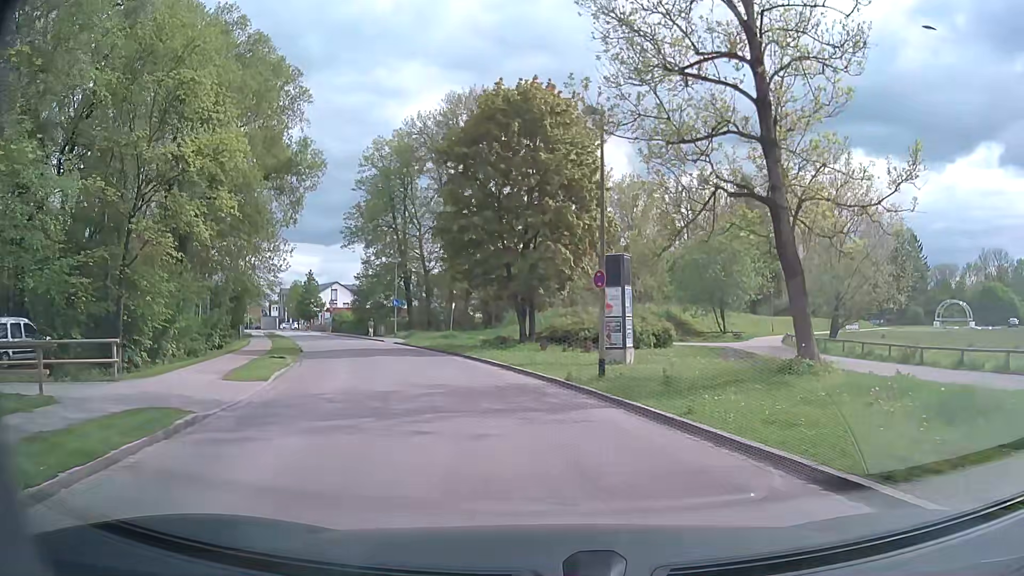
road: residential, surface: asphalt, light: Day
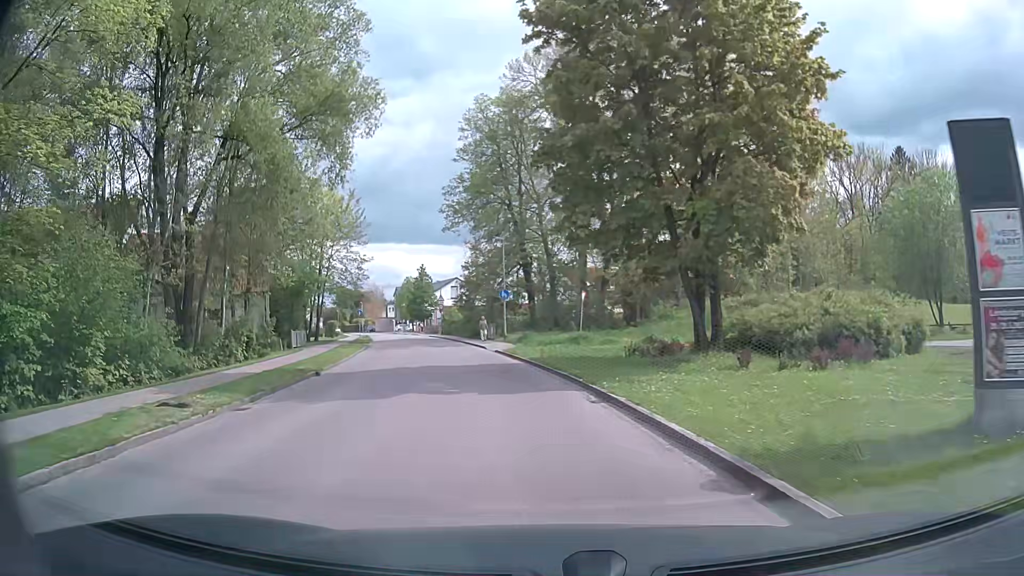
(-1.3, +14.5) m; -12°
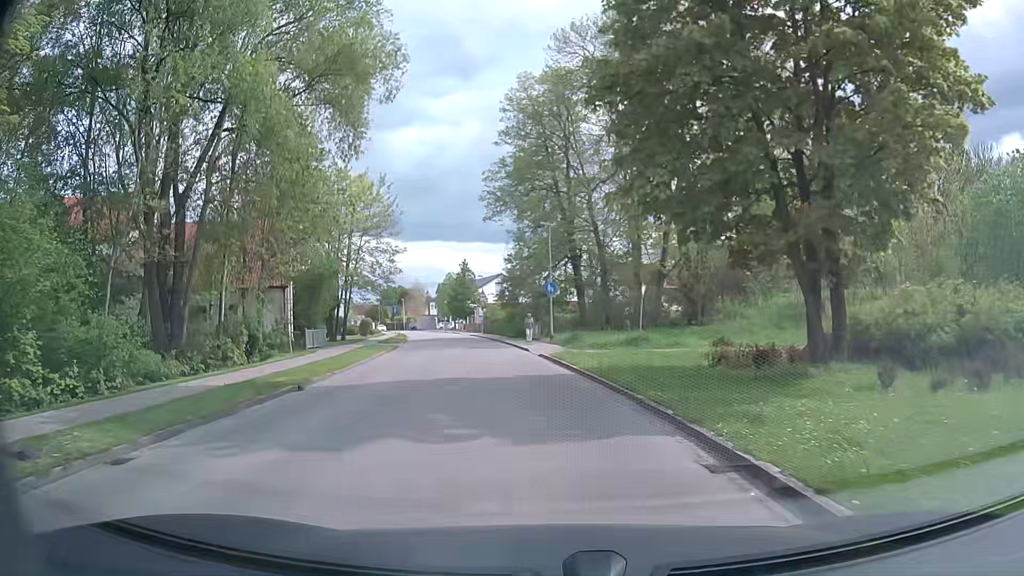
(-0.2, +5.3) m; -4°
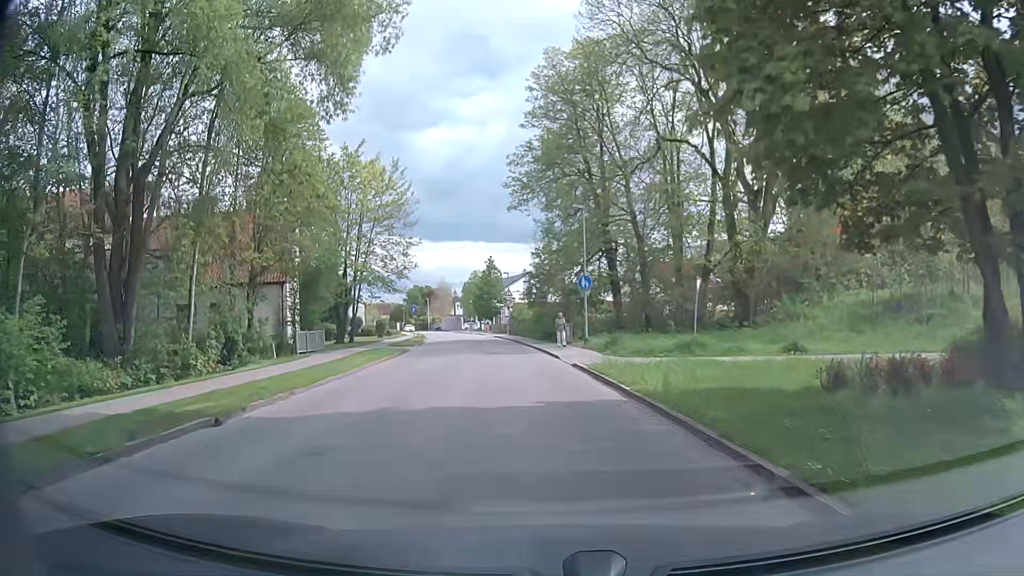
(-0.1, +5.4) m; -3°
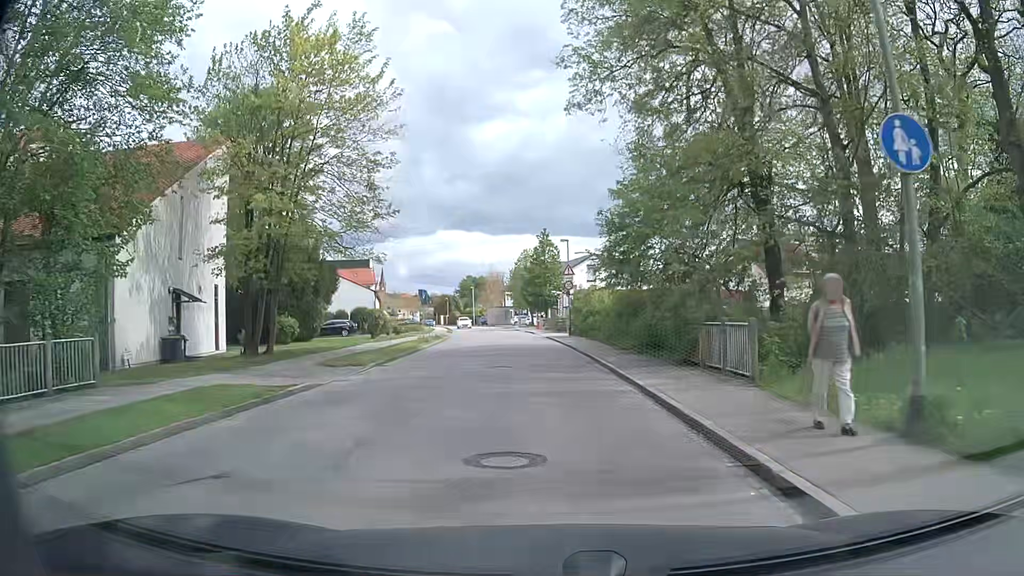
(-1.2, +22.9) m; -5°
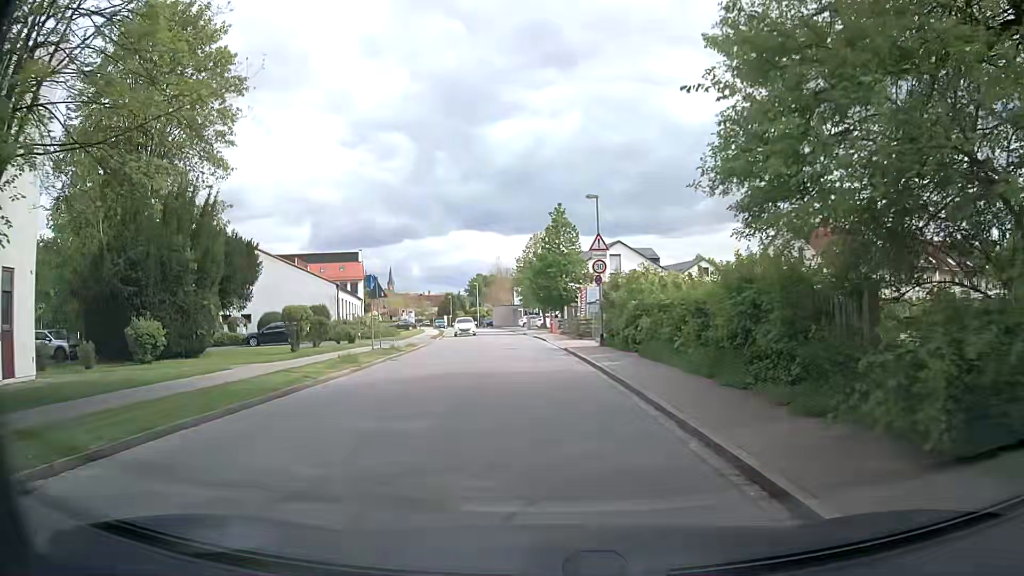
(-0.1, +15.8) m; -1°
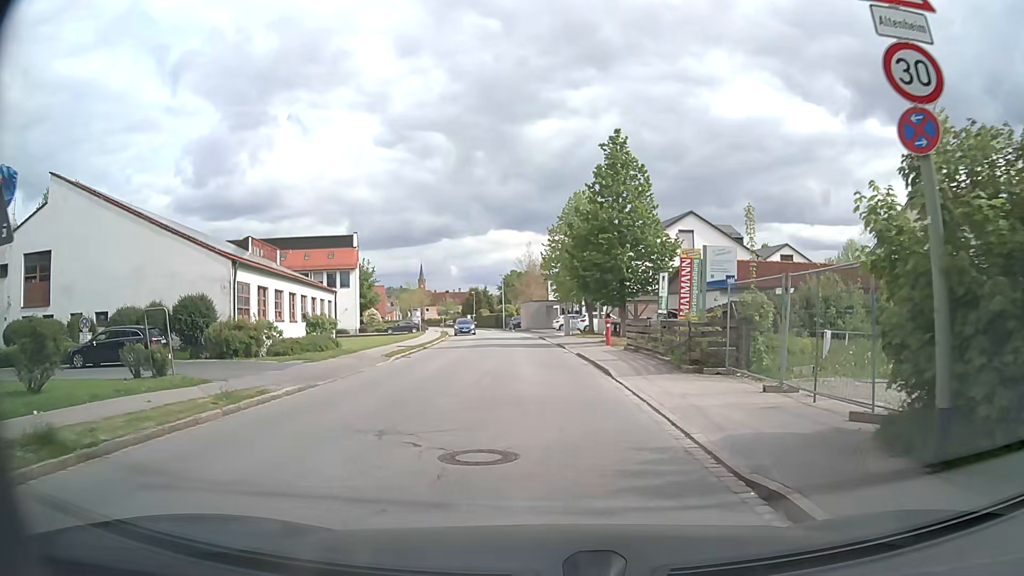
(-0.5, +22.2) m; -3°
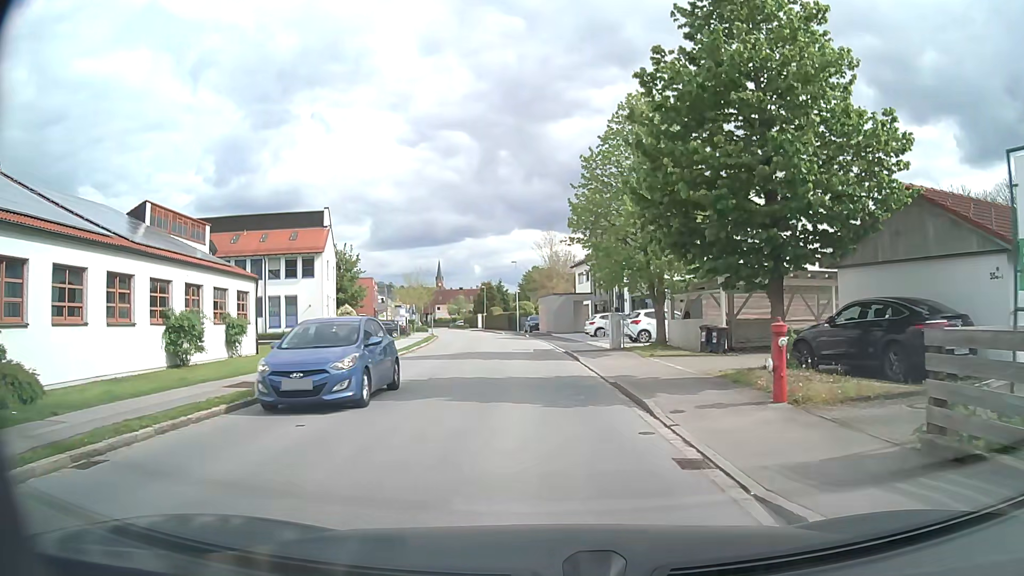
(-0.5, +20.2) m; -3°
(0, +10) (0, +20) (-1, +30) (-2, +40) (-3, +50) (-4, +60) (-6, +70) (-8, +79) (-10, +89) (-12, +99) m
